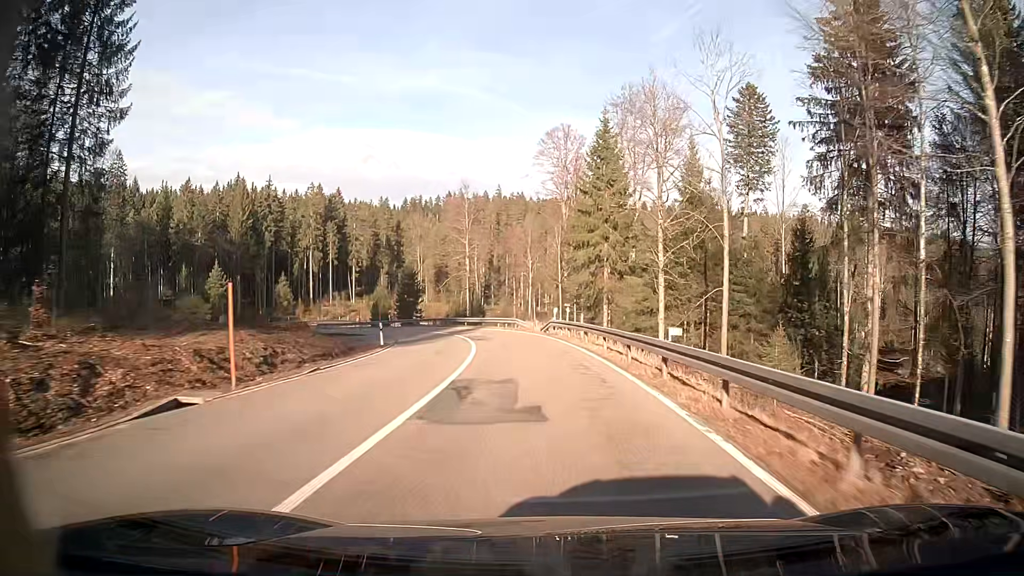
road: secondary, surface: asphalt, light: Day
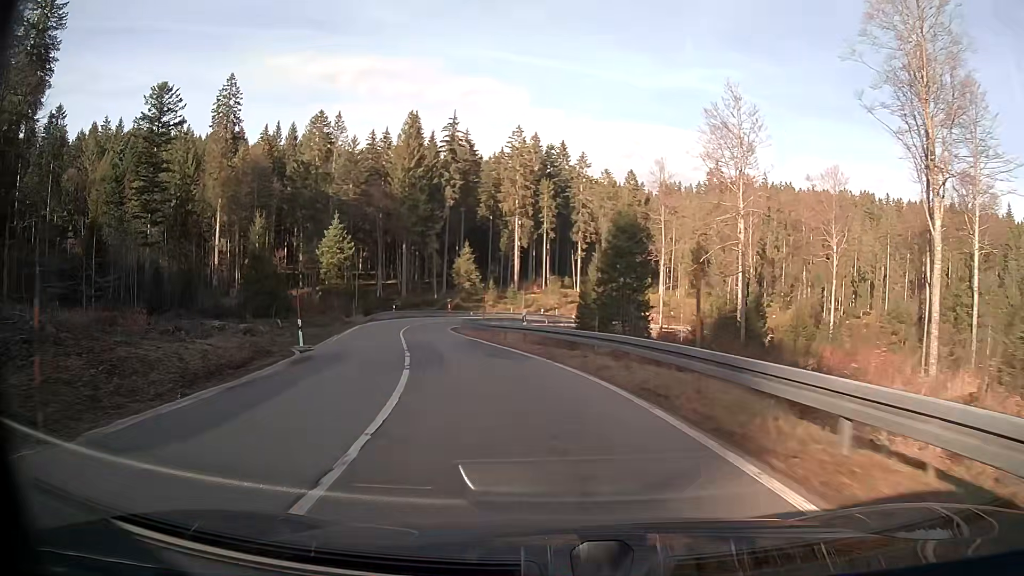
(-8.2, +48.3) m; -24°
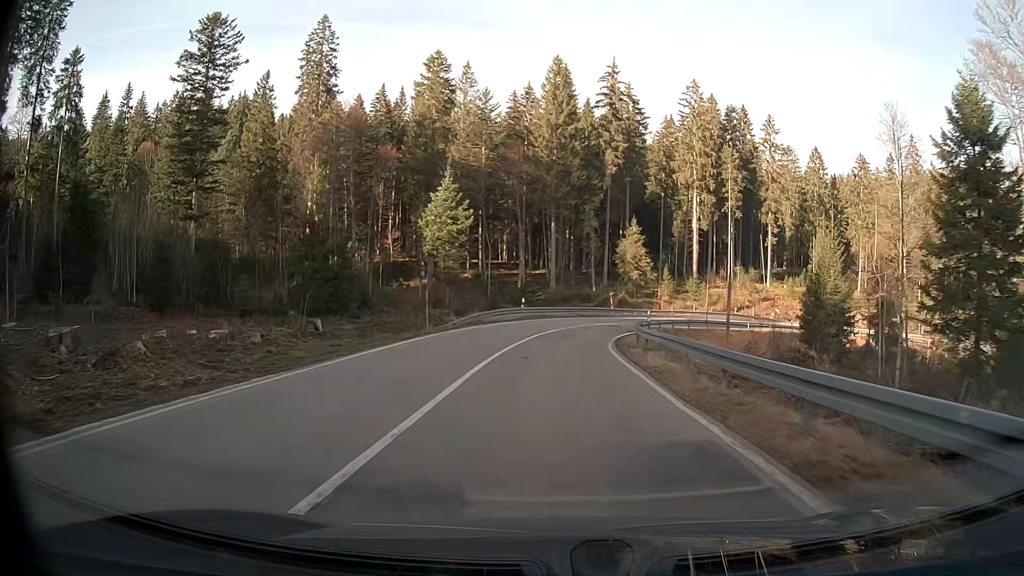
(-3.0, +25.6) m; -10°
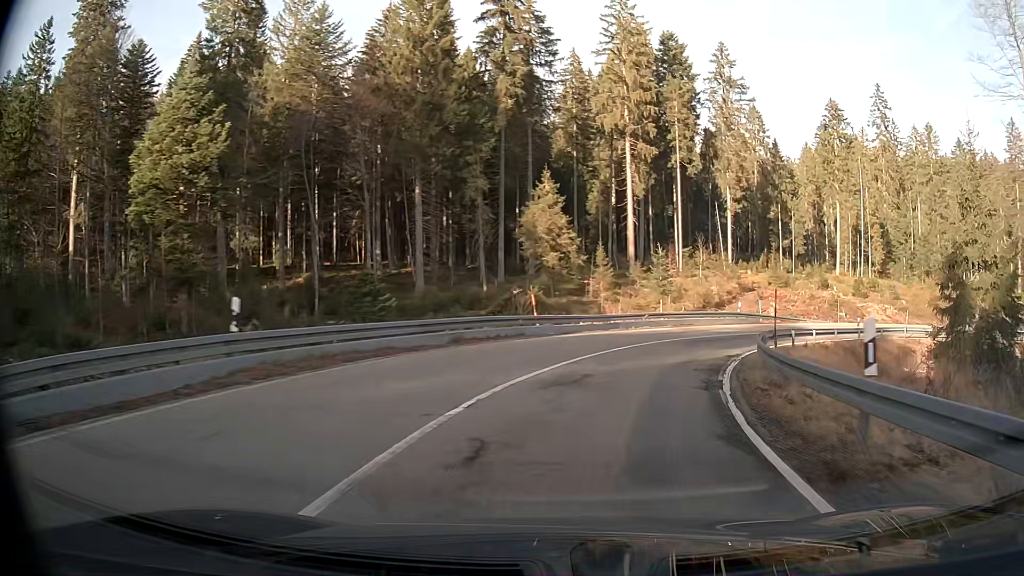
(+2.2, +32.7) m; +14°
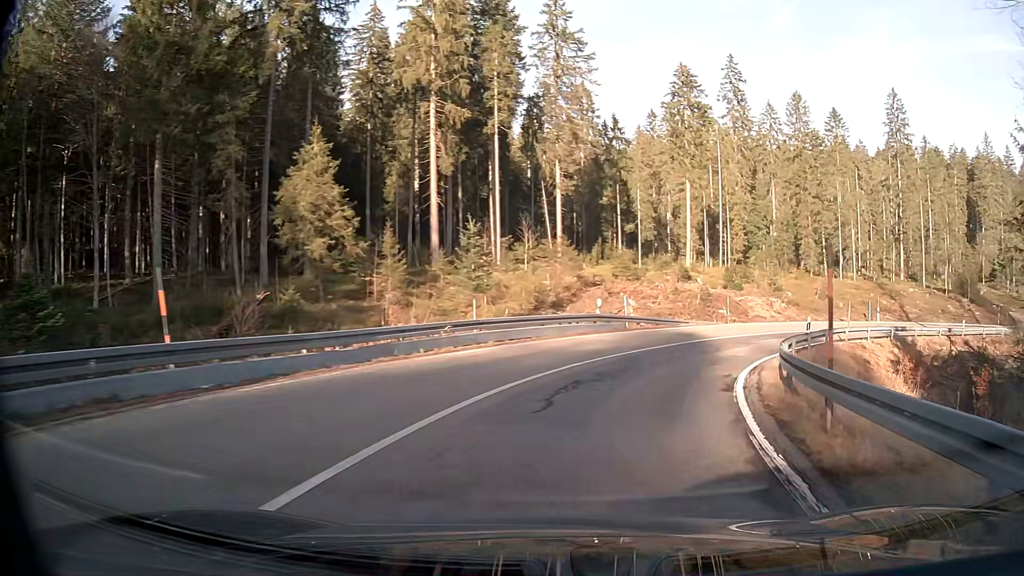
(+2.1, +15.4) m; +16°
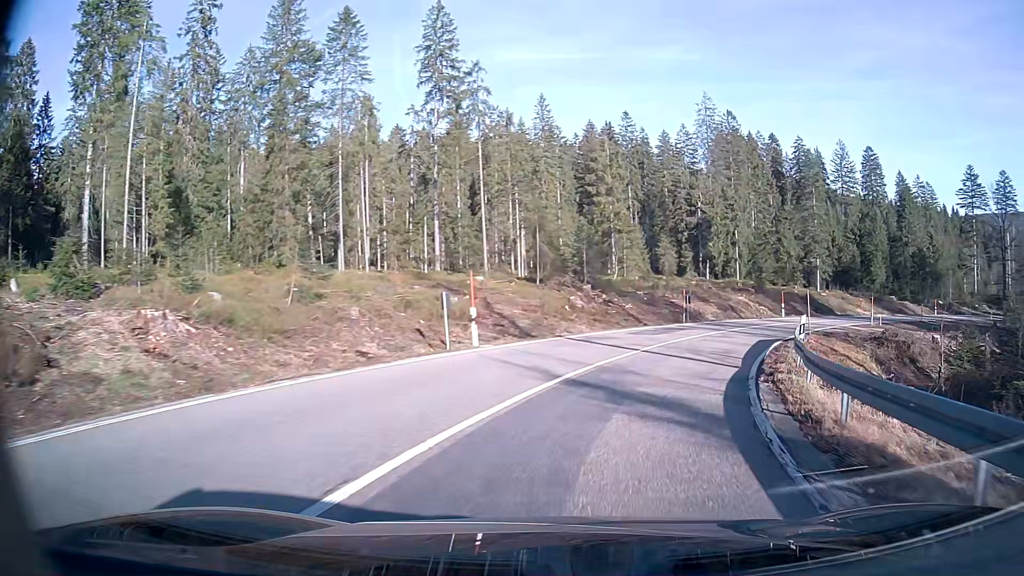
(+13.5, +33.6) m; +43°
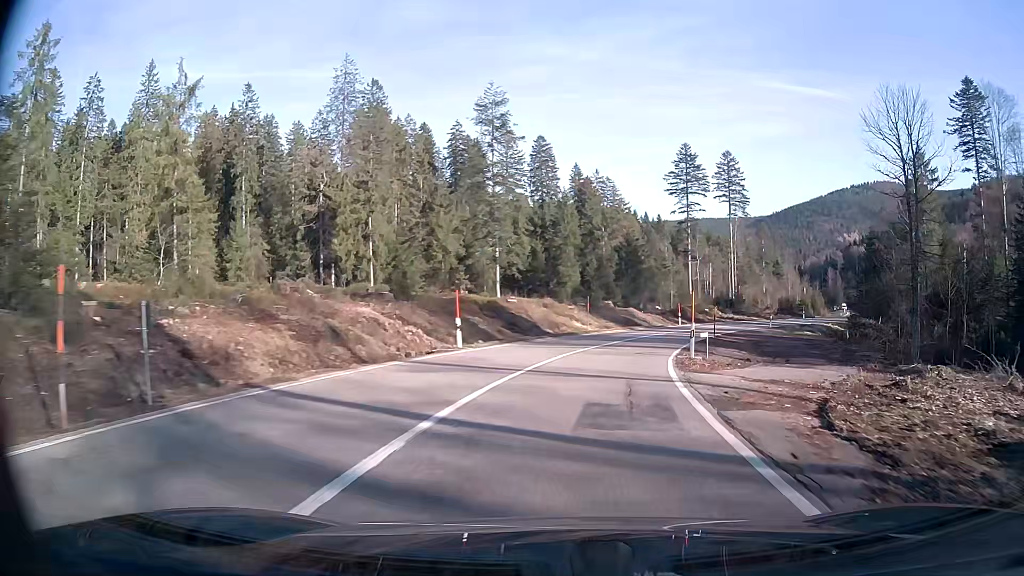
(+8.3, +29.8) m; +28°
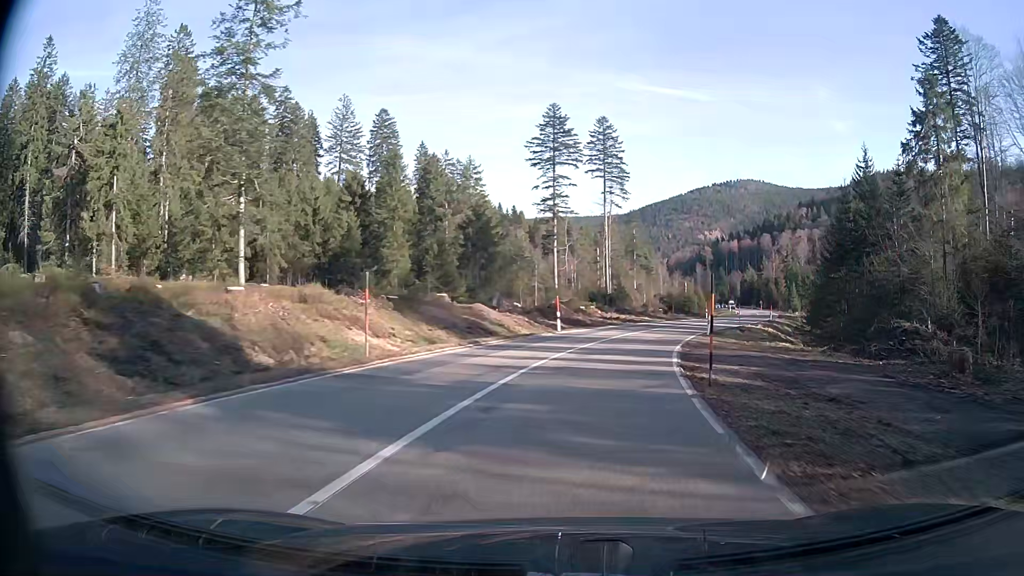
(+2.7, +24.6) m; +12°
